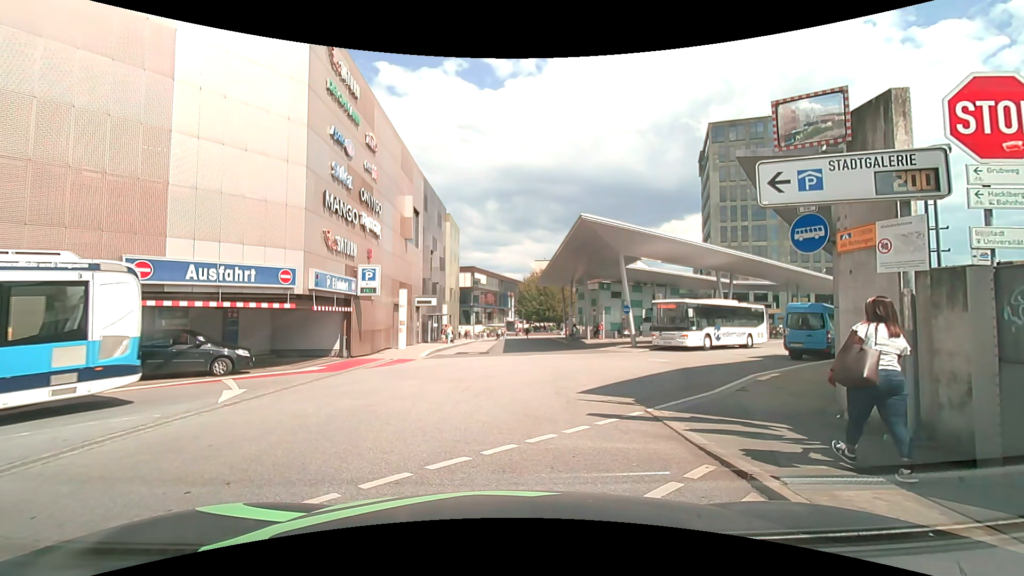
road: service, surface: asphalt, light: Day
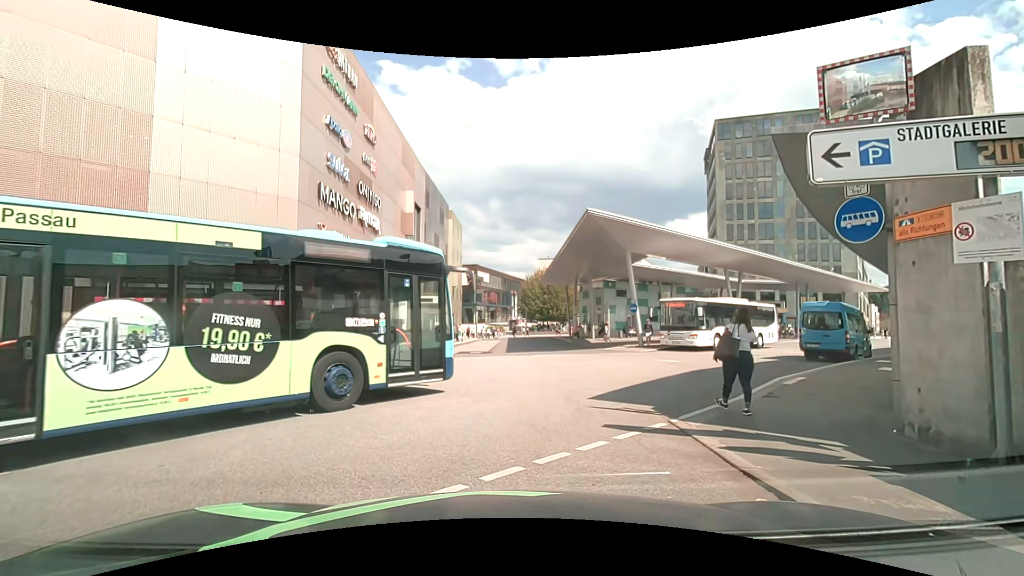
(0.0, +0.9) m; 0°
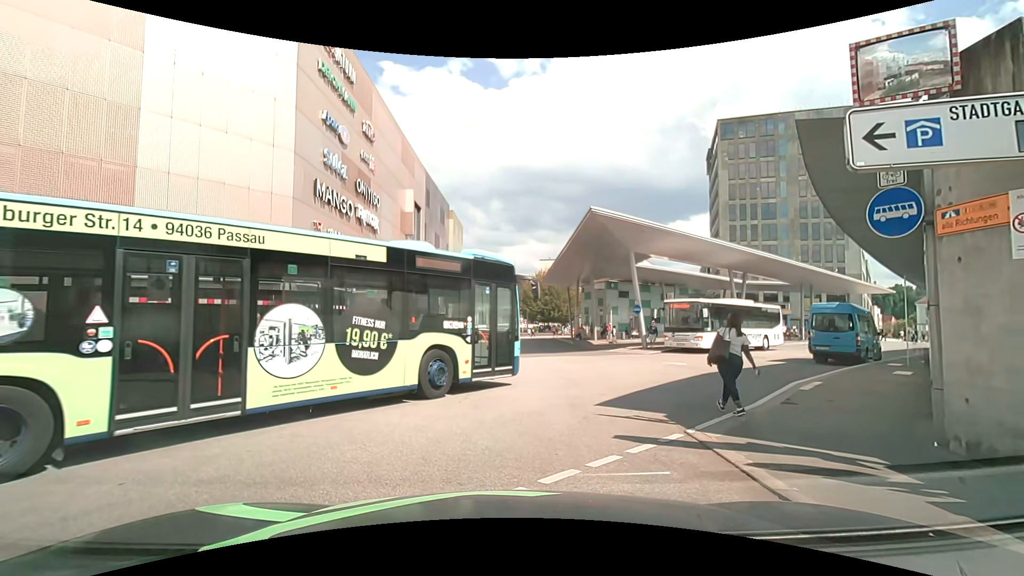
(0.0, +0.6) m; 0°
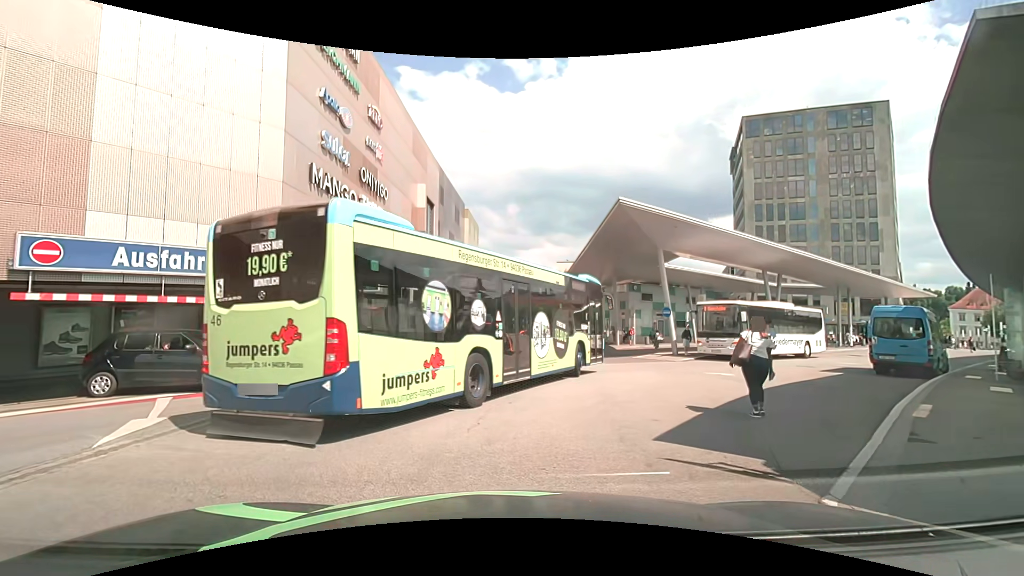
(0.0, +2.3) m; +1°
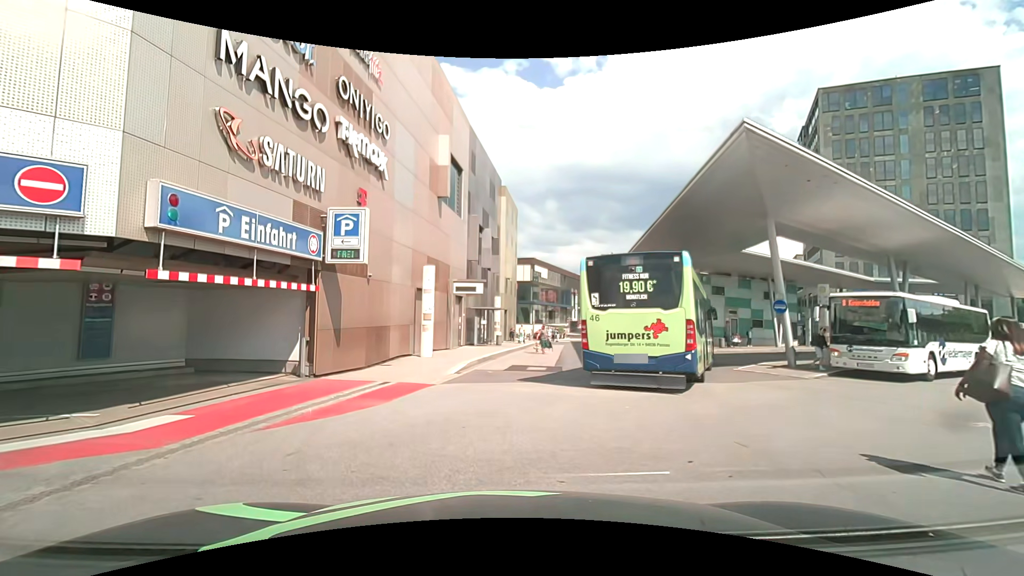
(-0.8, +7.8) m; -8°
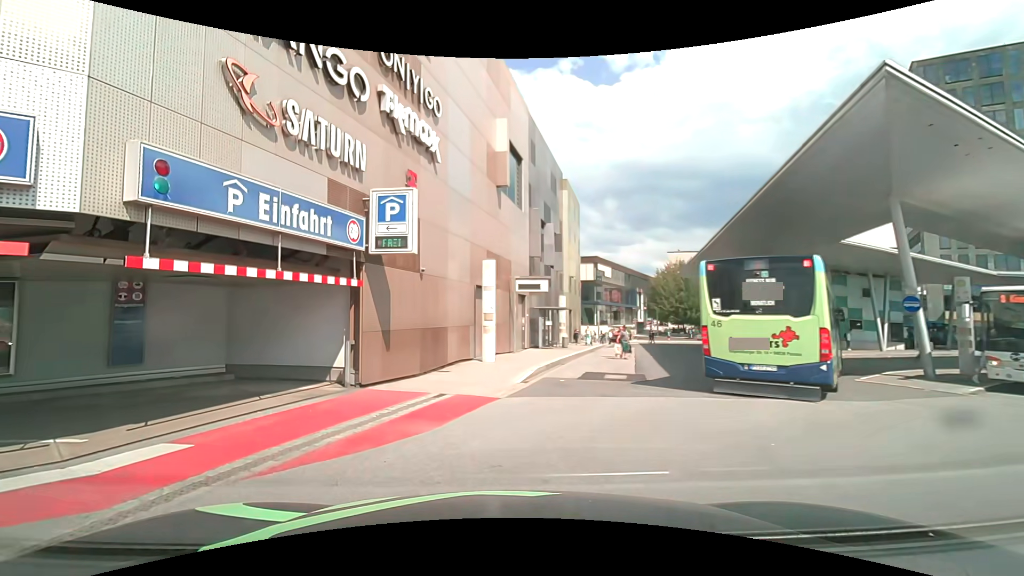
(-0.1, +2.3) m; -7°
